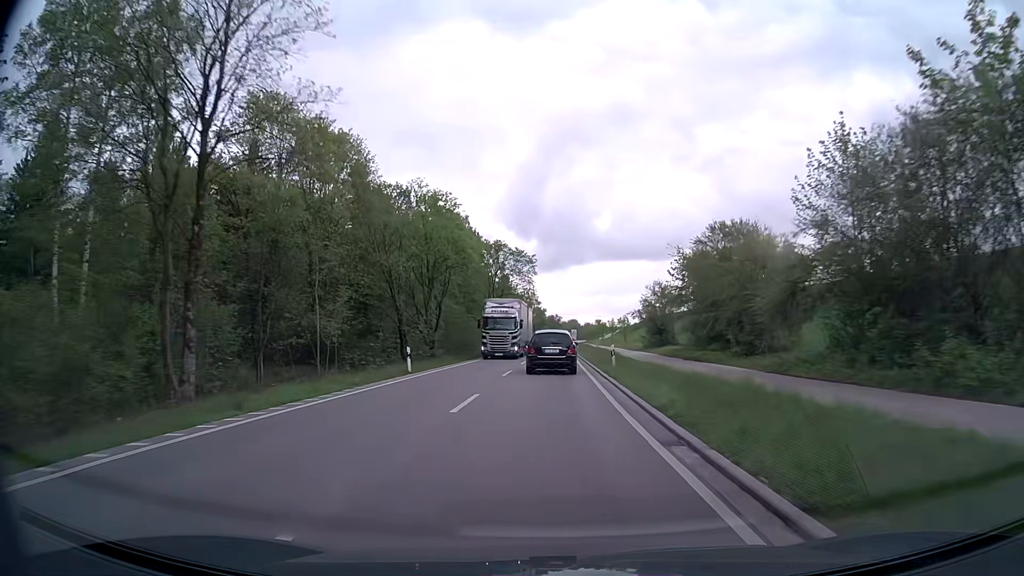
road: primary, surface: asphalt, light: Day
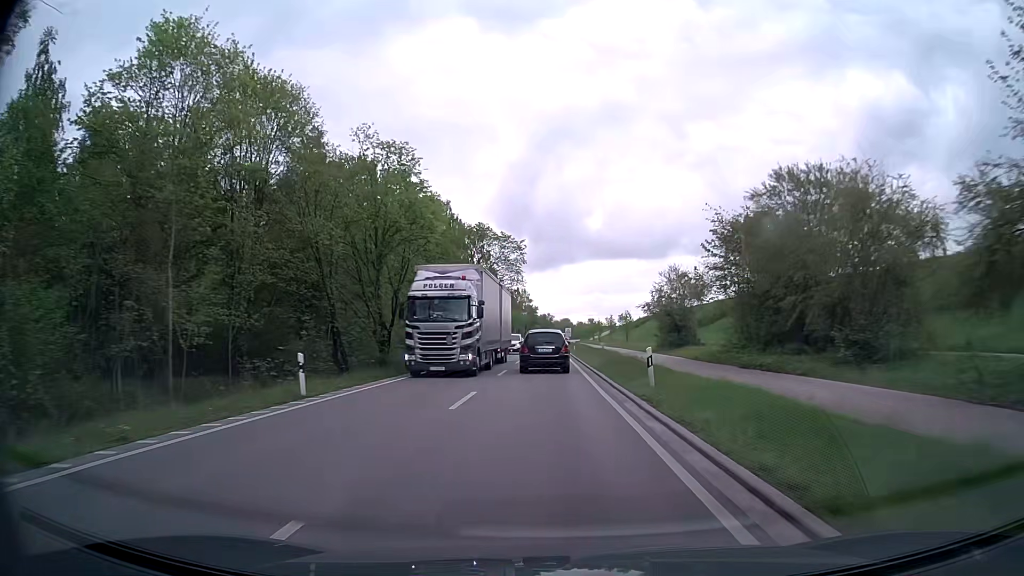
(+0.1, +11.7) m; +1°
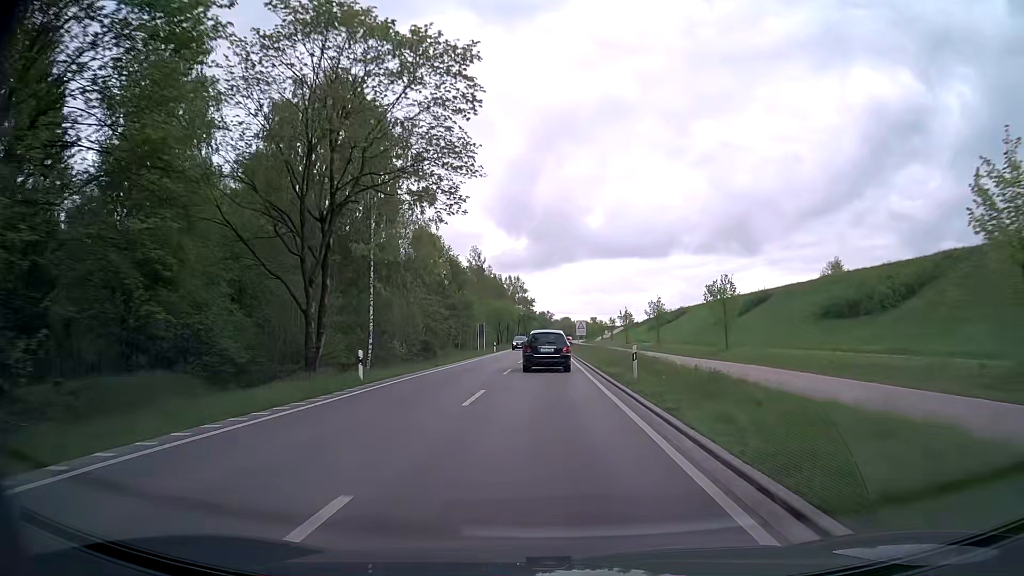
(+0.1, +47.4) m; 0°
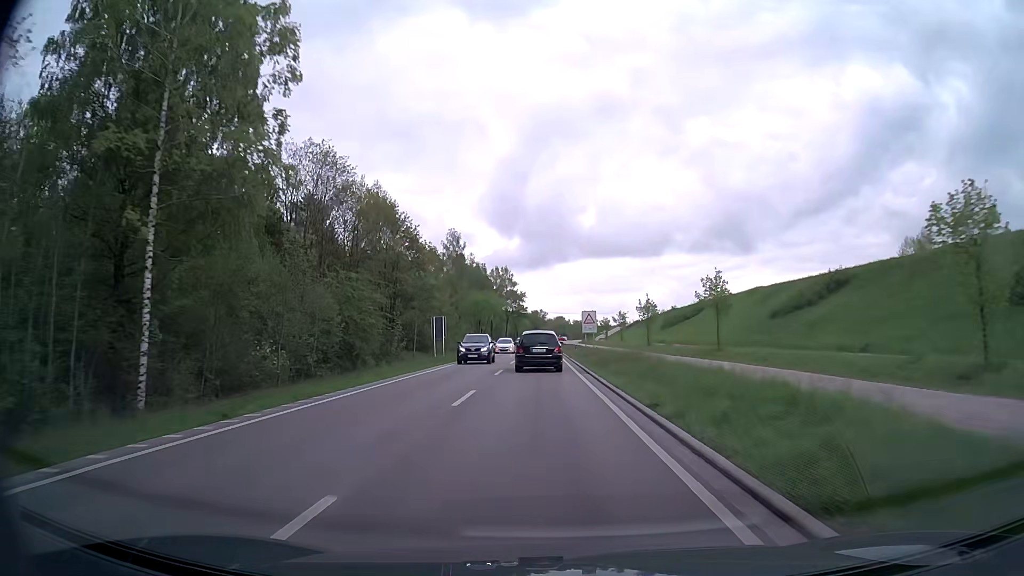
(+0.1, +24.1) m; +1°
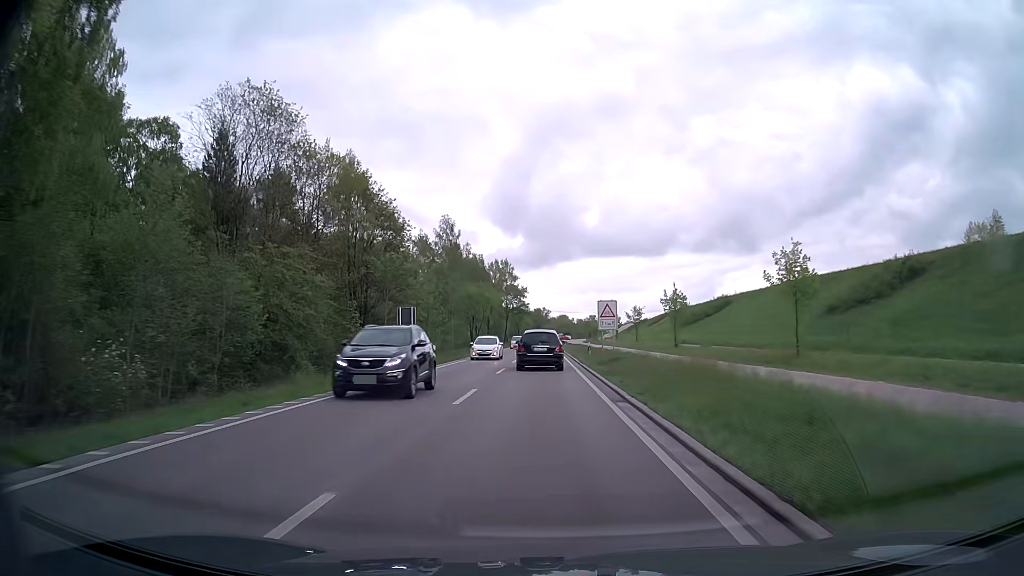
(0.0, +12.0) m; 0°
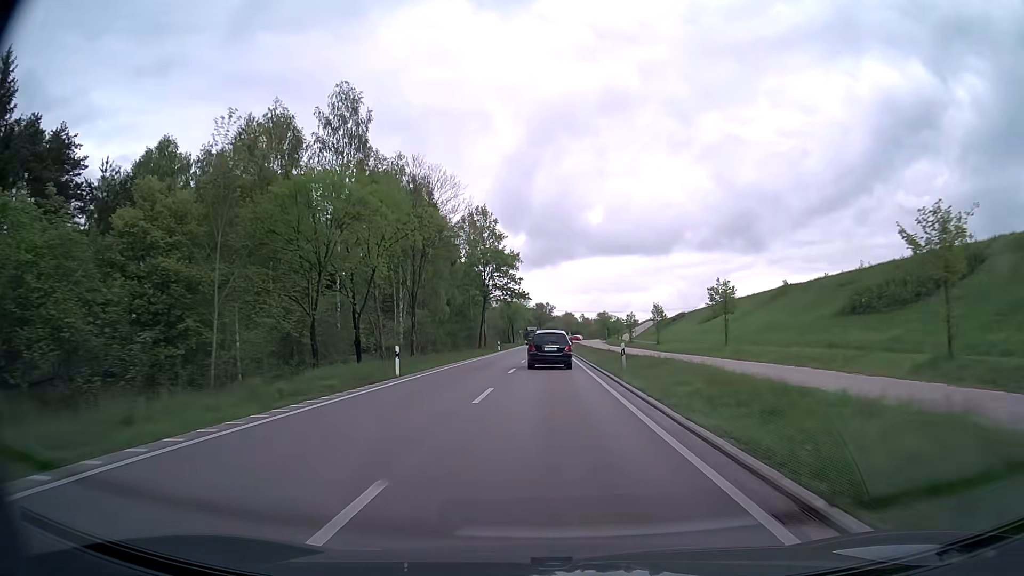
(-0.3, +59.9) m; 0°
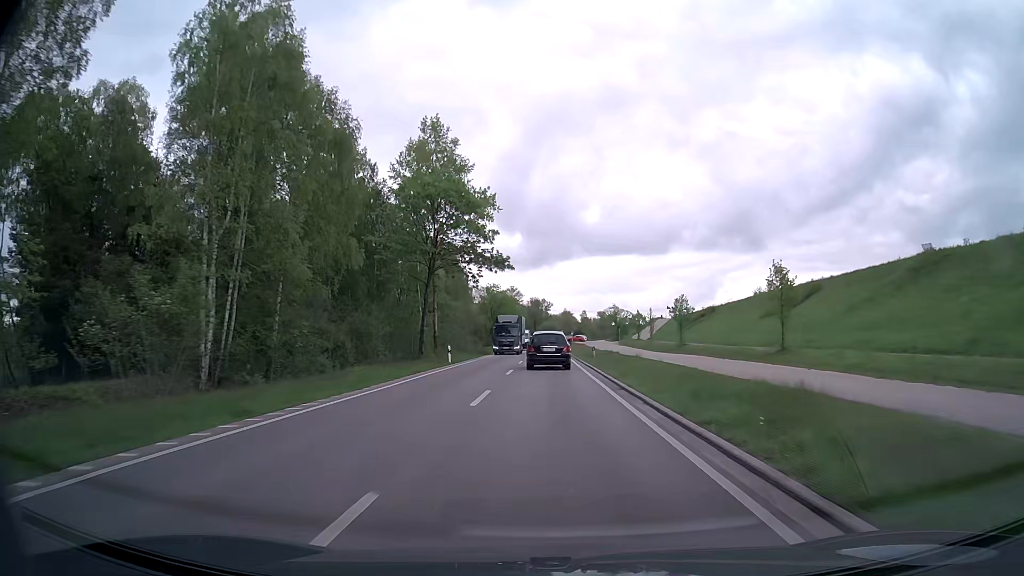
(+0.1, +36.5) m; 0°
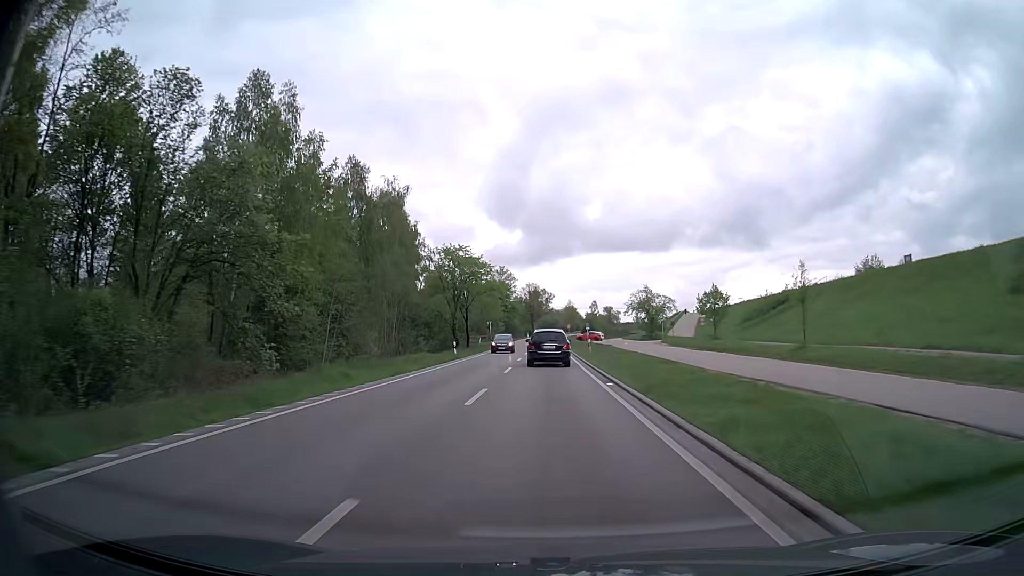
(0.0, +48.5) m; 0°
(0, +10) (0, +20) (0, +30) (0, +40) (0, +50) (0, +60) (0, +70) (0, +80) (0, +90) (0, +100) m
